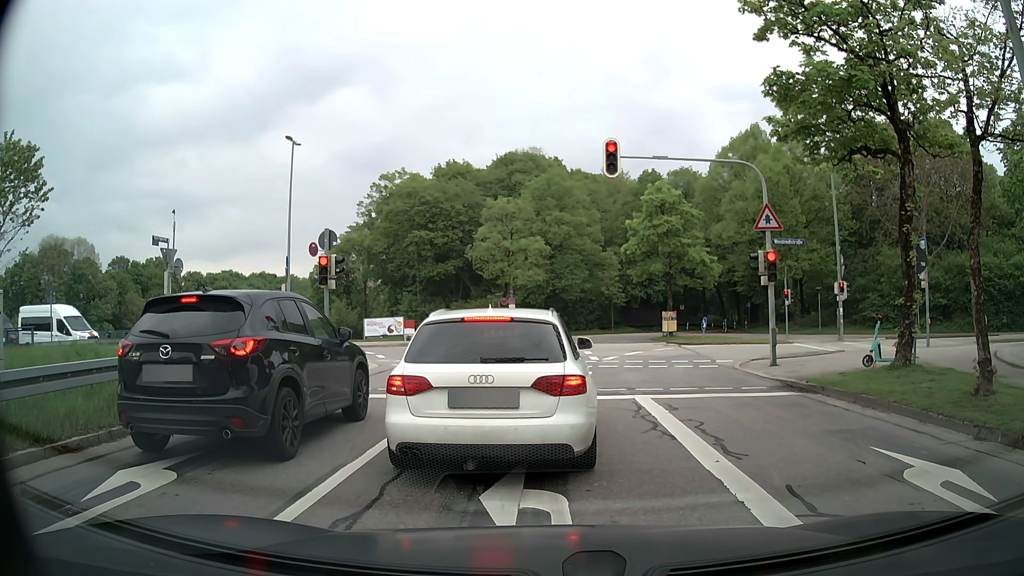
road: secondary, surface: asphalt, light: Day
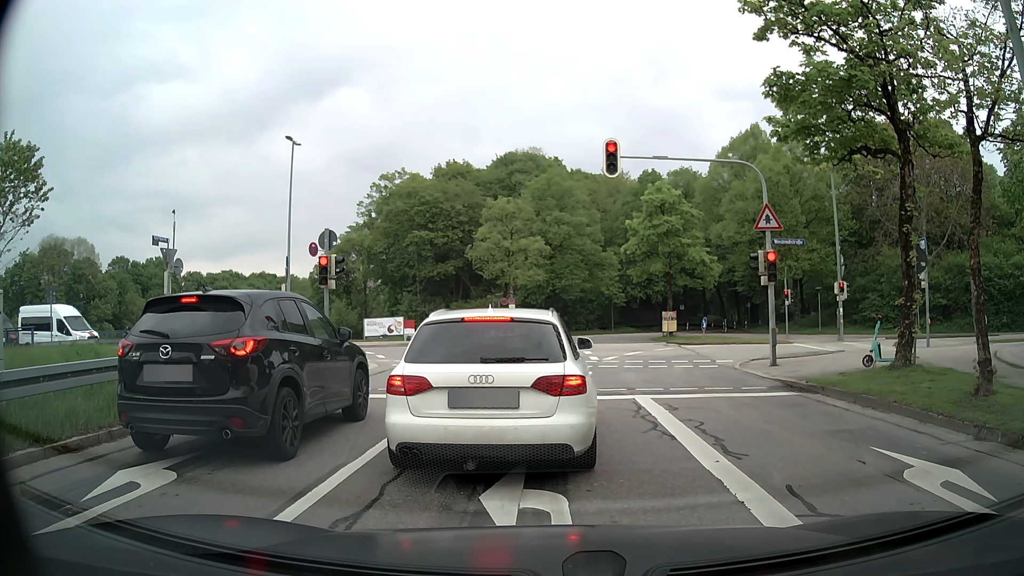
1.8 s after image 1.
(0.0, 0.0) m; 0°
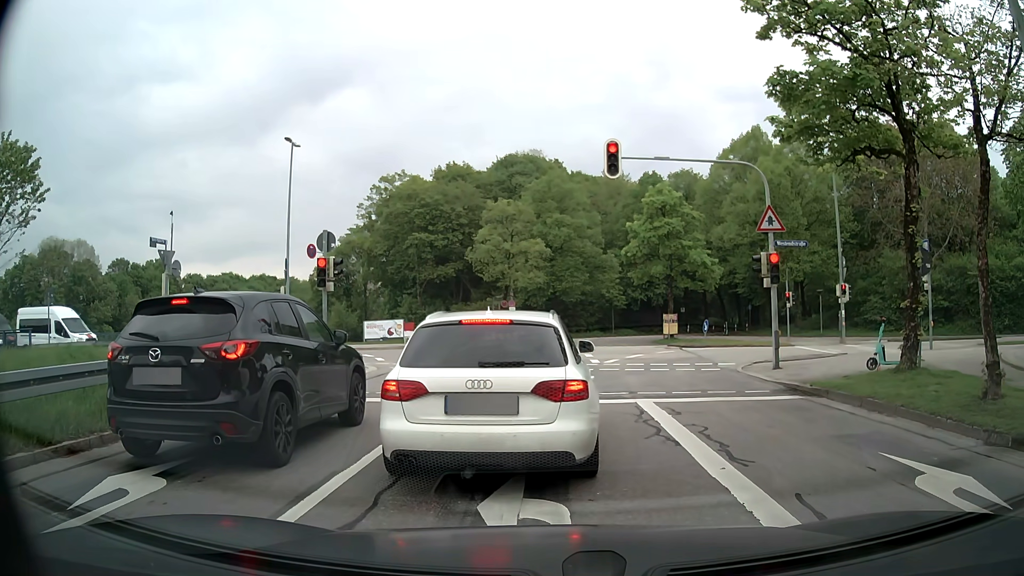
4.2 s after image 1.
(0.0, +0.2) m; 0°
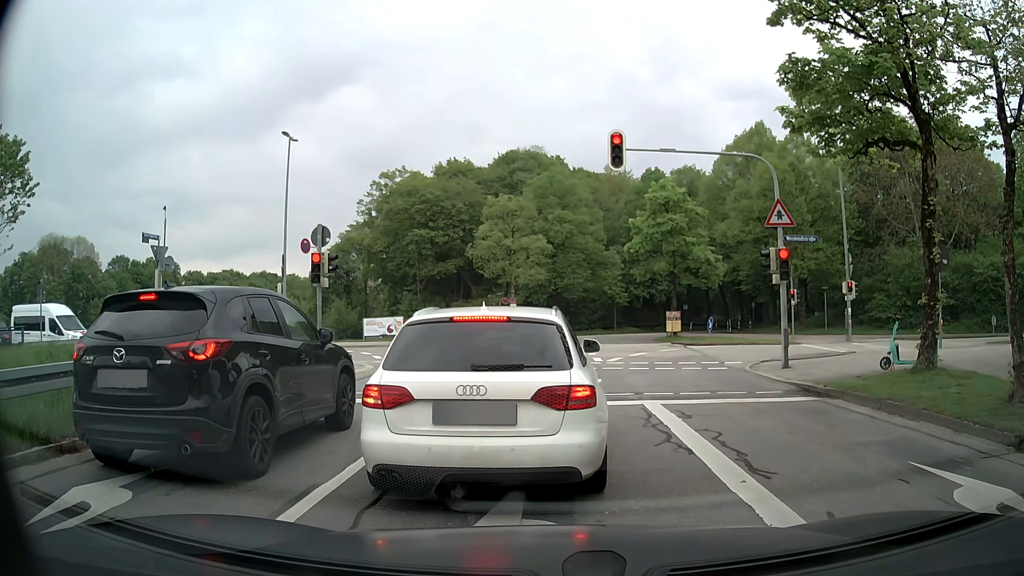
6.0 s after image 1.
(0.0, +0.6) m; 0°
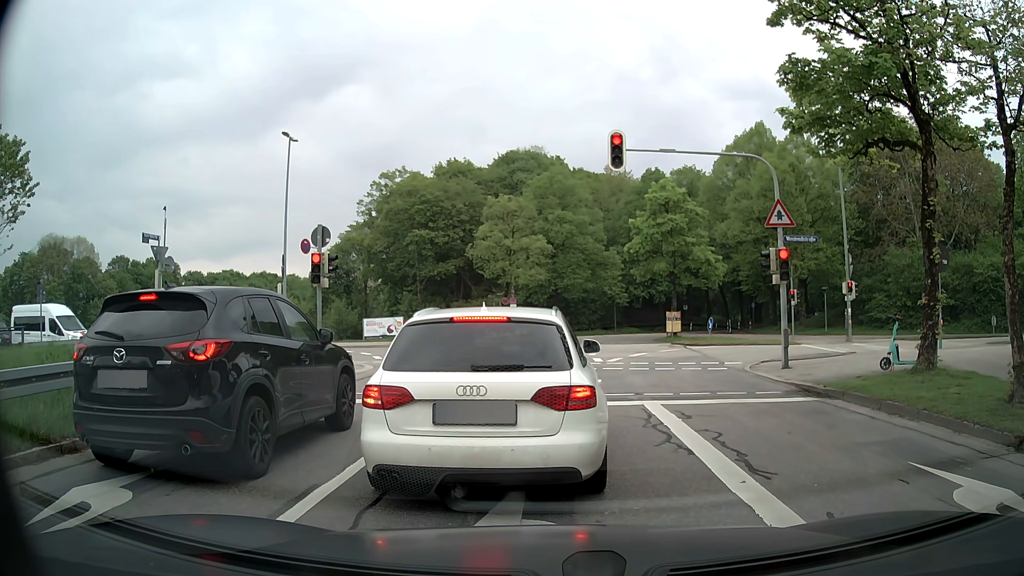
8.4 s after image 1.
(0.0, +0.1) m; 0°
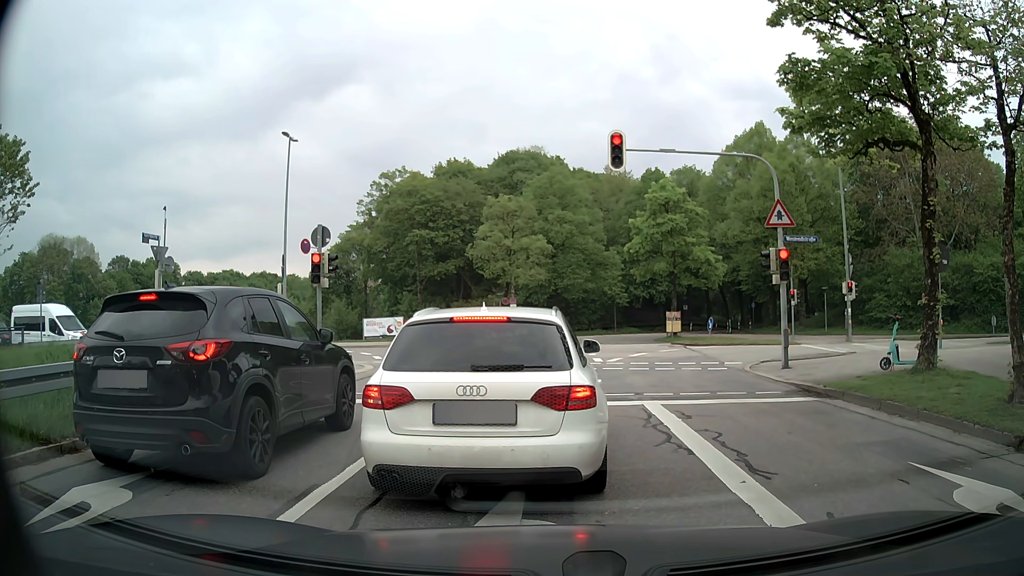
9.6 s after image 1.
(0.0, 0.0) m; 0°
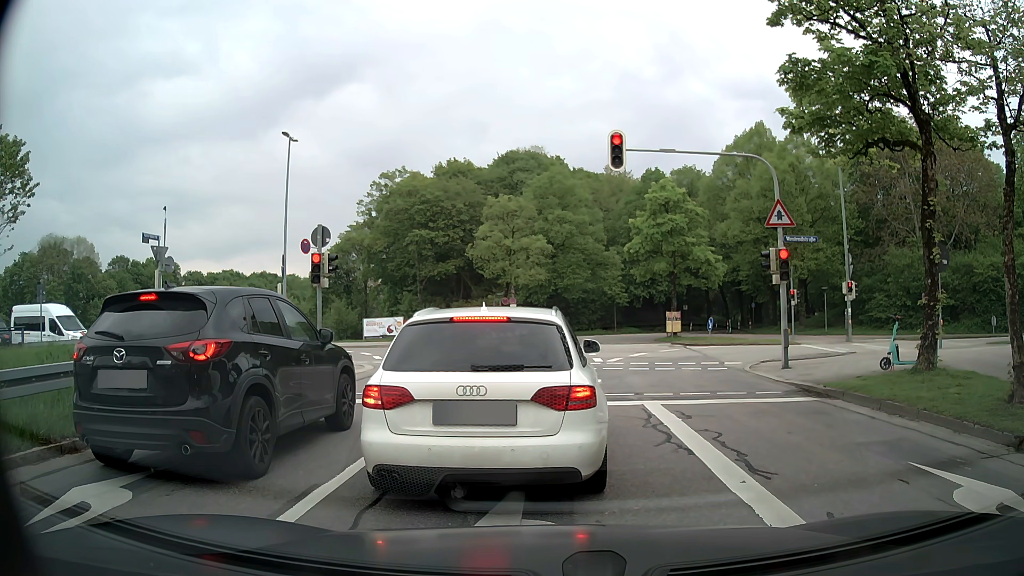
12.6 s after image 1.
(0.0, 0.0) m; 0°
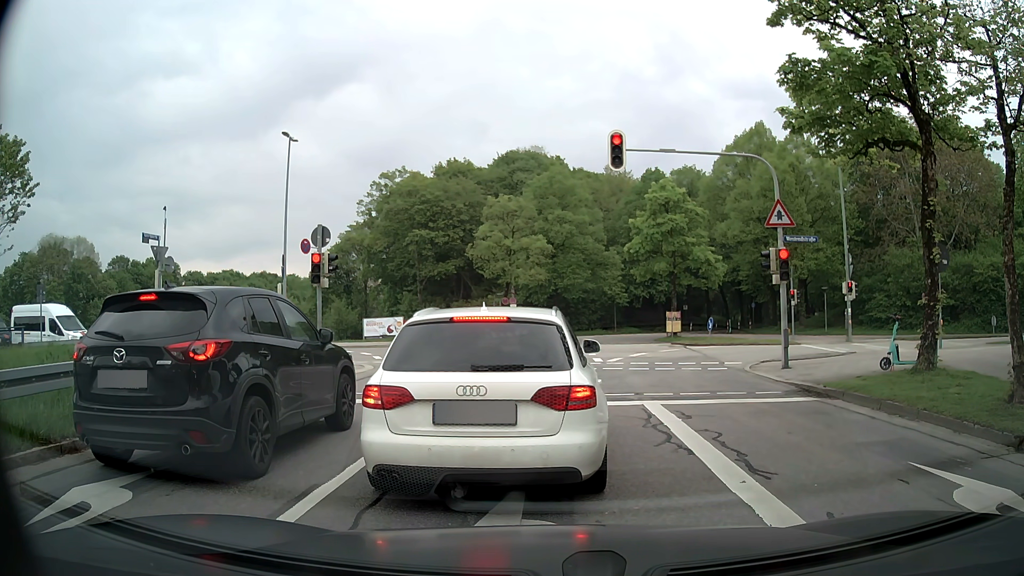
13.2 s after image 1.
(0.0, 0.0) m; 0°
